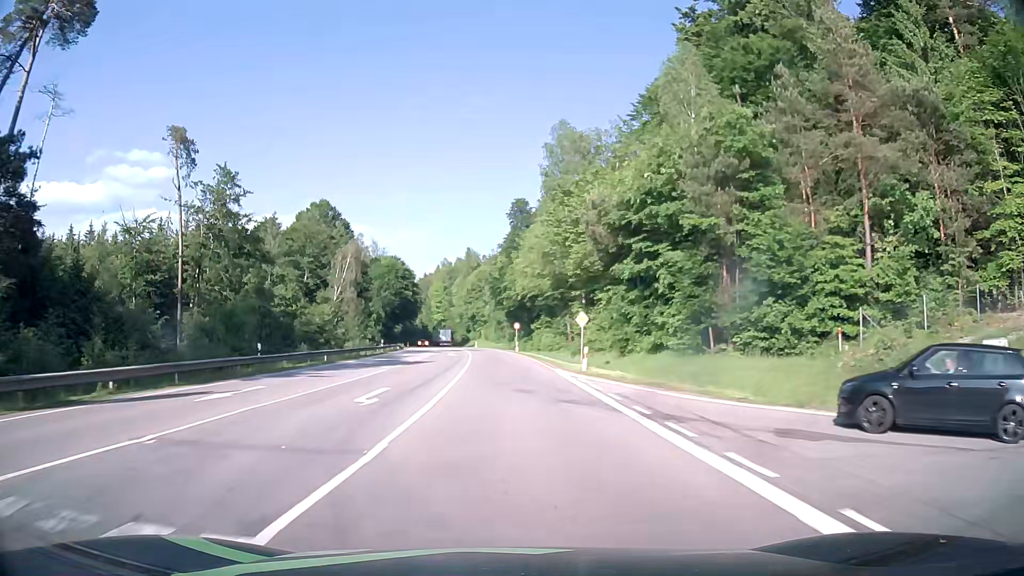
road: secondary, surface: asphalt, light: Day
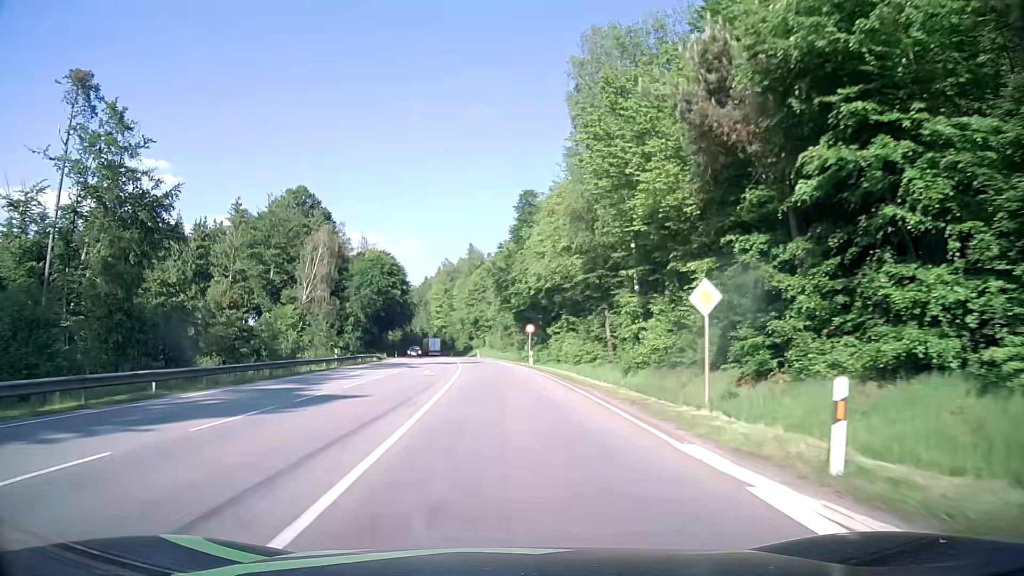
(-0.1, +21.4) m; -1°
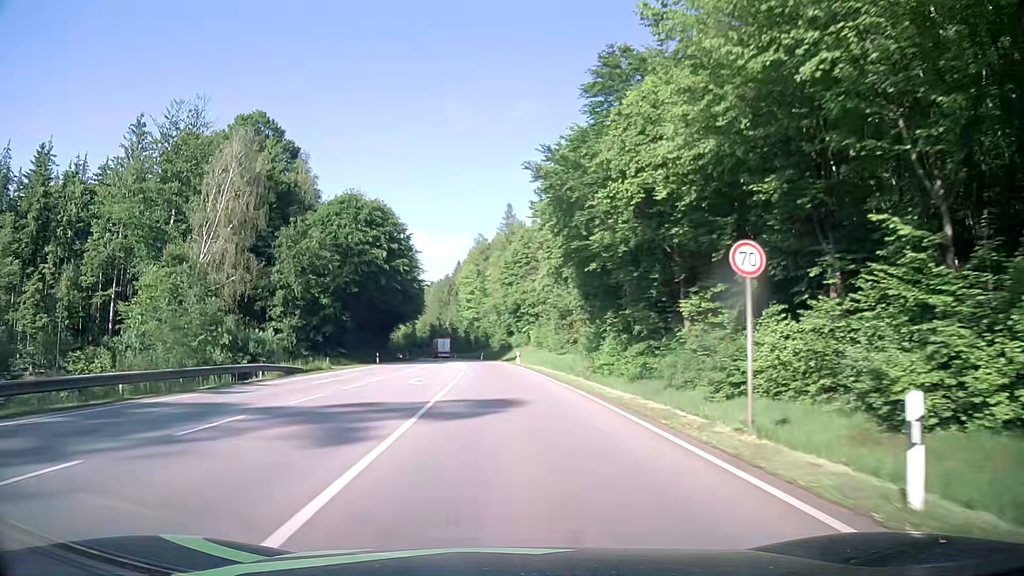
(-1.3, +42.9) m; -4°
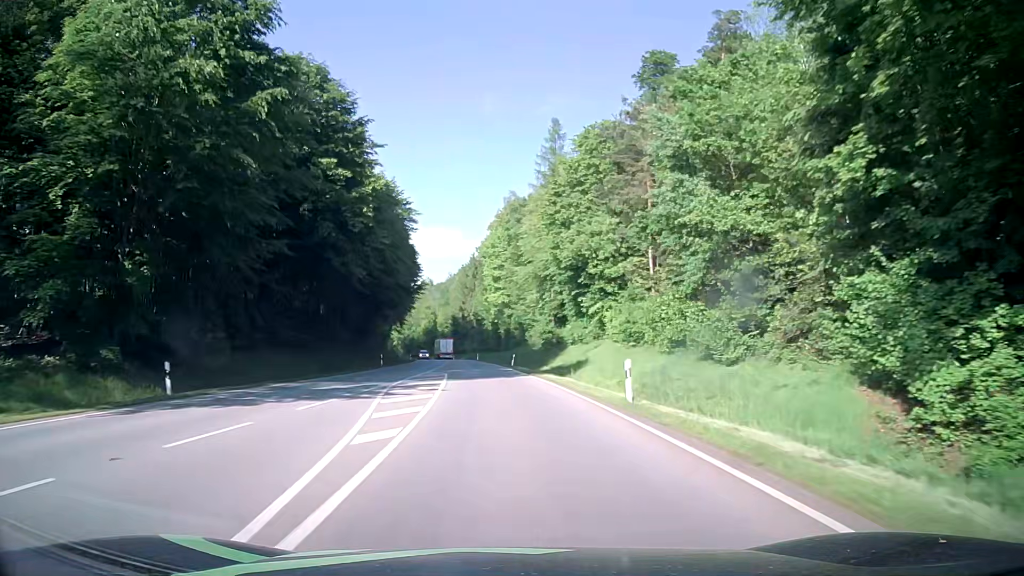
(-1.2, +43.0) m; -3°
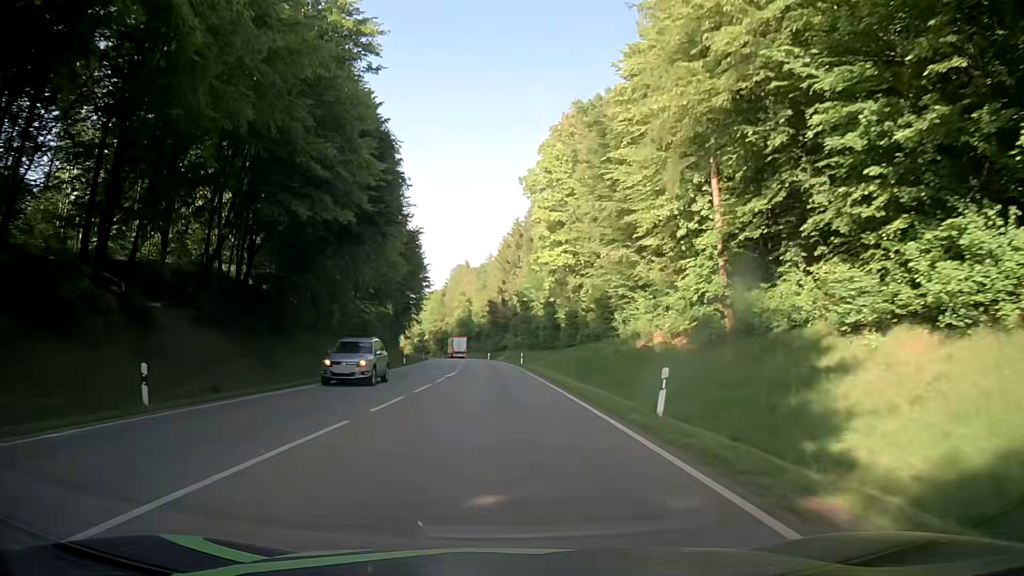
(-1.7, +43.2) m; -4°
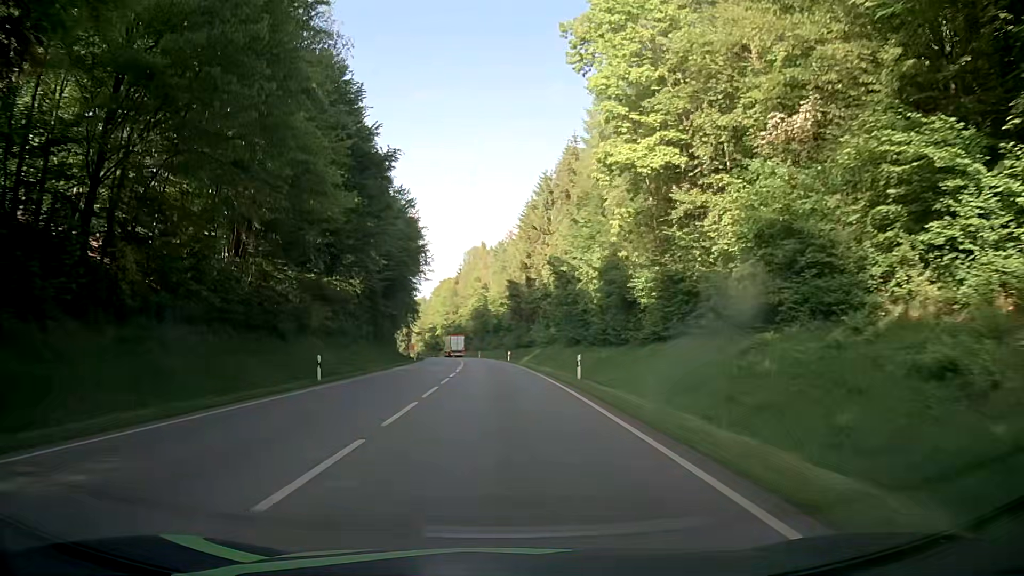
(-0.4, +32.5) m; -2°
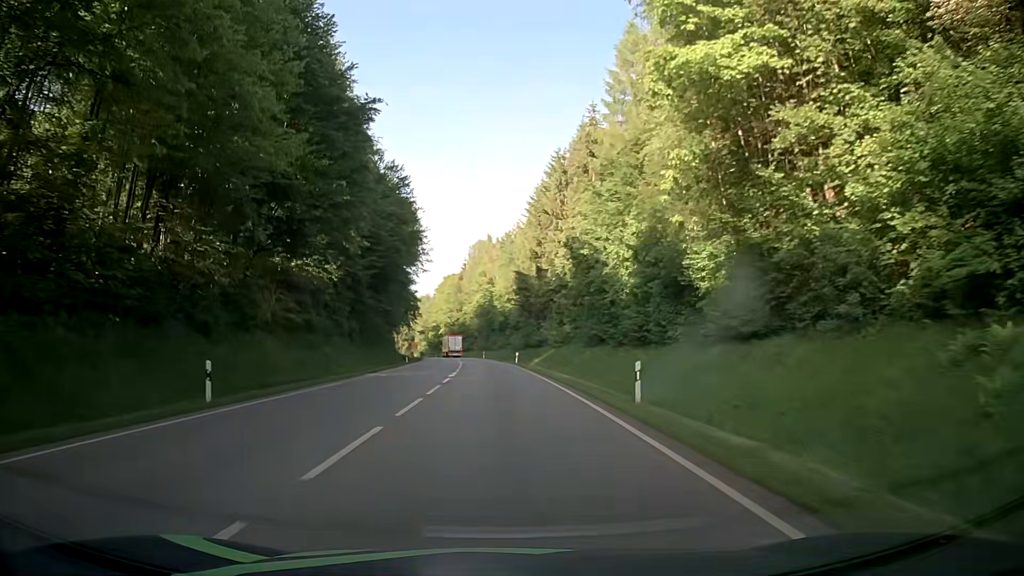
(0.0, +10.8) m; -1°
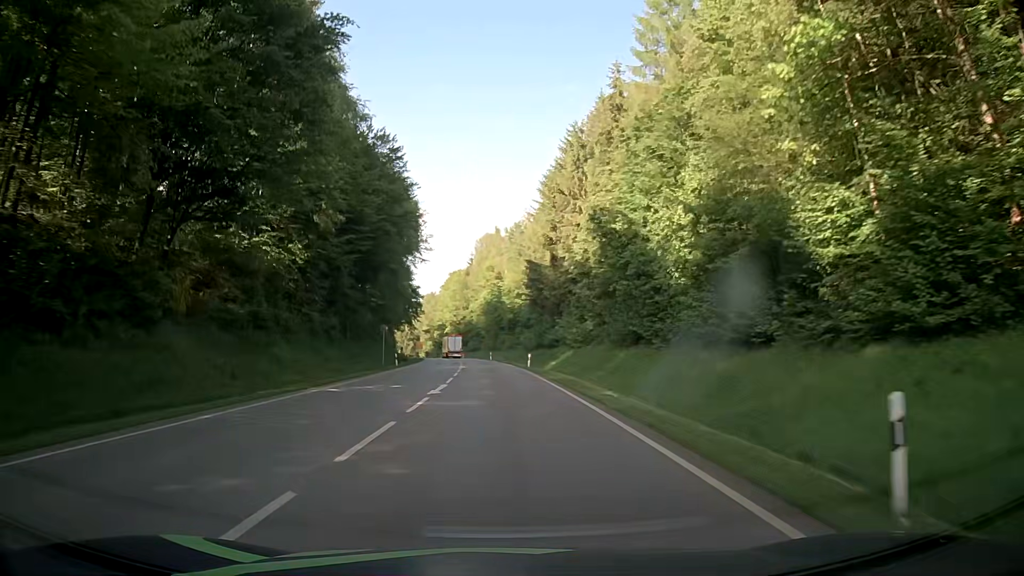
(-0.1, +10.8) m; -1°
(0, +10) (0, +20) (-1, +30) (-1, +40) (-2, +50) (-2, +60) (-3, +70) (-4, +80) (-5, +90) (-6, +100) m
